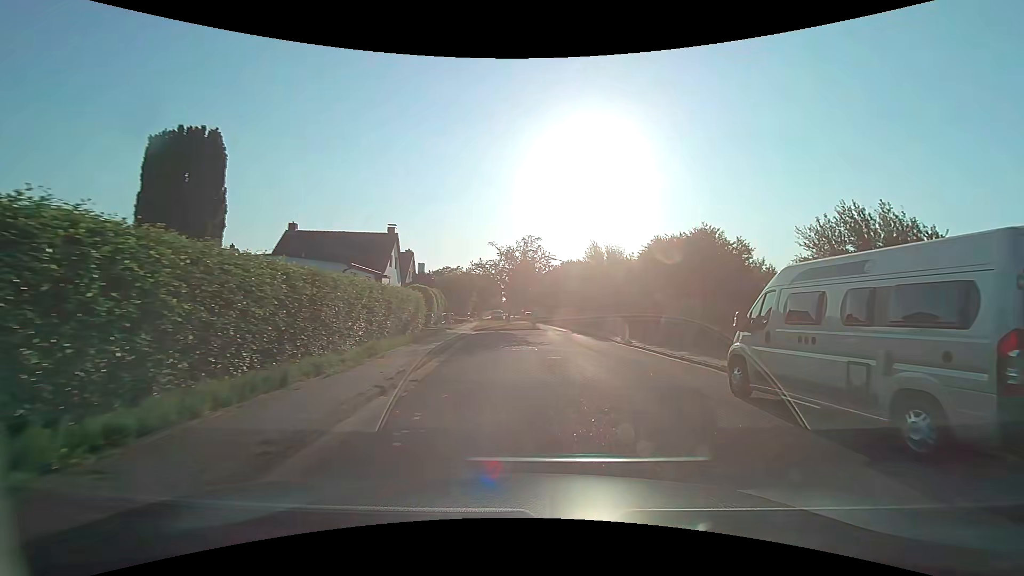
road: residential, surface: asphalt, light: Day
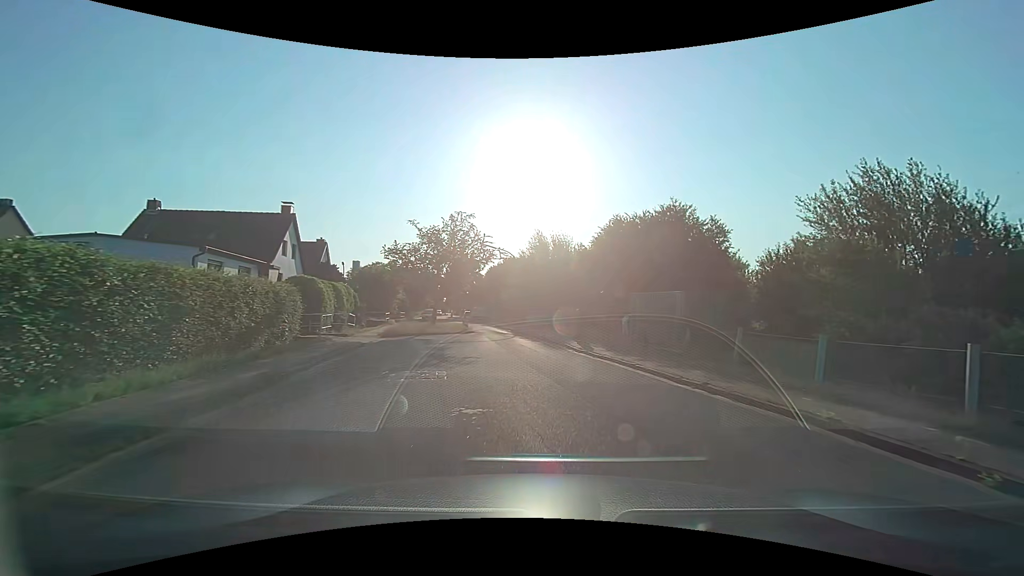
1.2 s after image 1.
(+0.6, +8.7) m; +6°
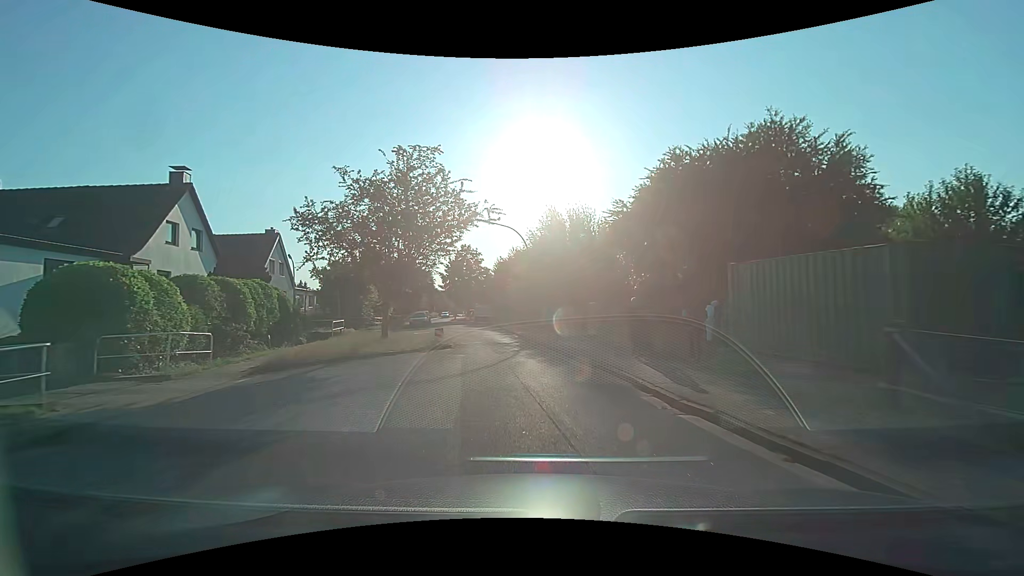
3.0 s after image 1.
(+0.2, +12.8) m; -1°
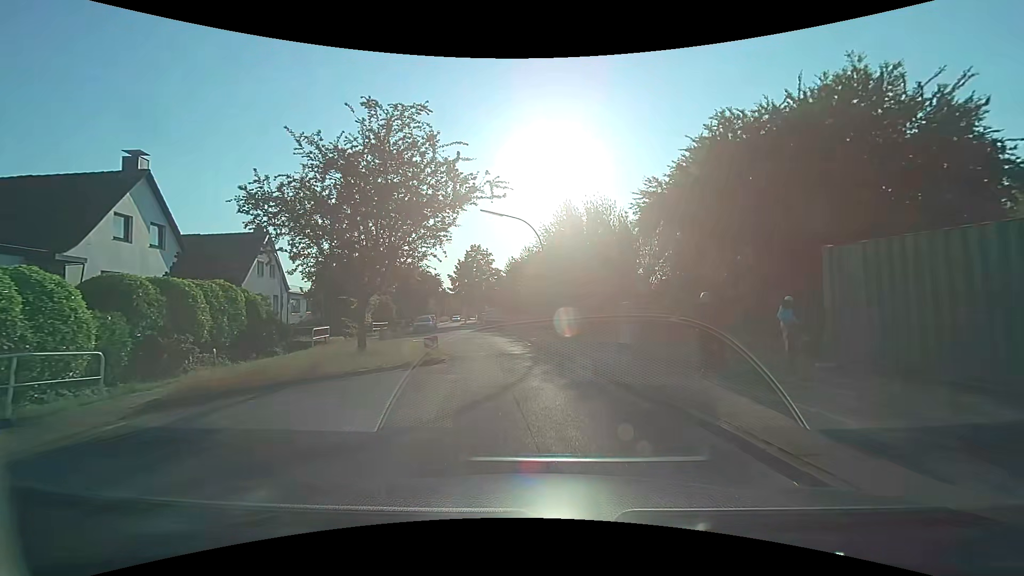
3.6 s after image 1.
(-0.1, +4.2) m; -1°
(0, +10) (-1, +20) (-3, +30) (-5, +40) (-7, +49) (-8, +59) (-12, +69) (-13, +79) (-13, +89) (-14, +99) m
